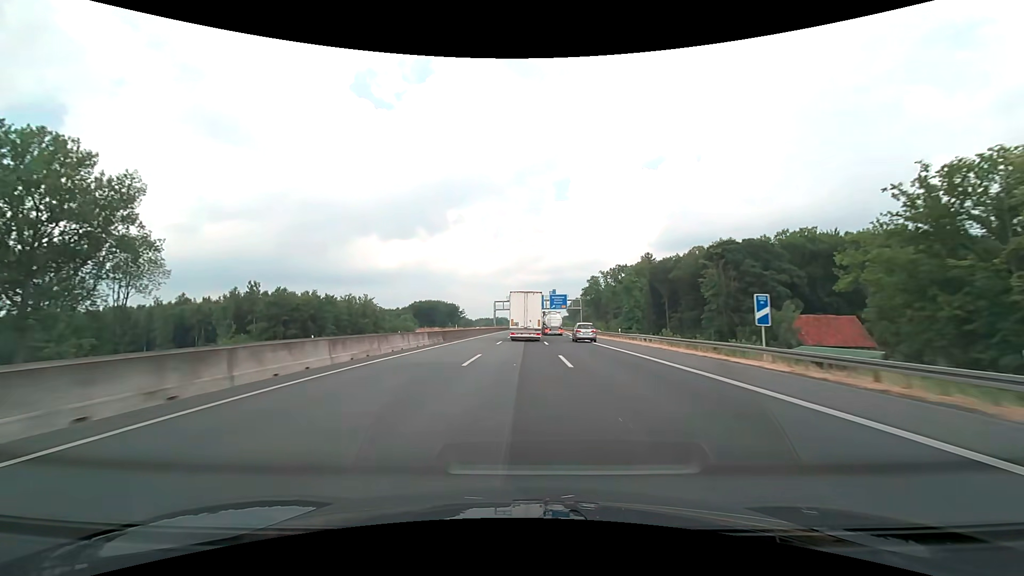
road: motorway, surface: asphalt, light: Day
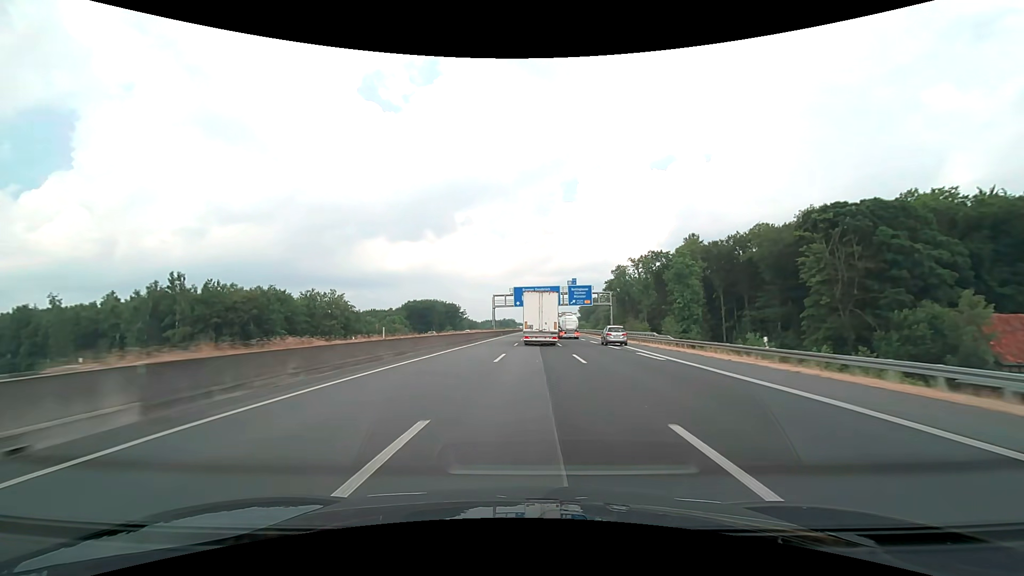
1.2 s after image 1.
(-0.3, +33.8) m; -1°
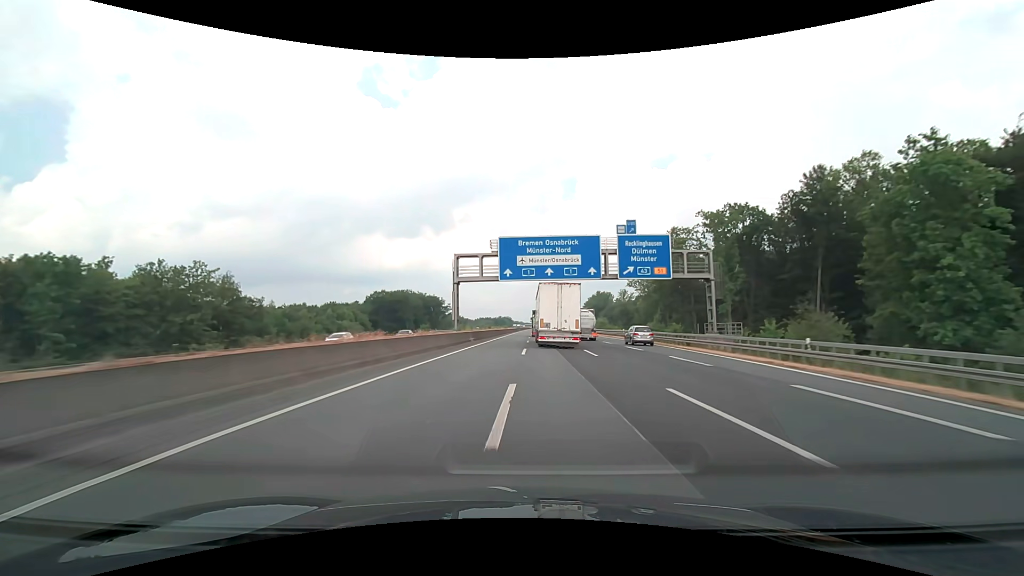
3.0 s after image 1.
(0.0, +51.3) m; 0°
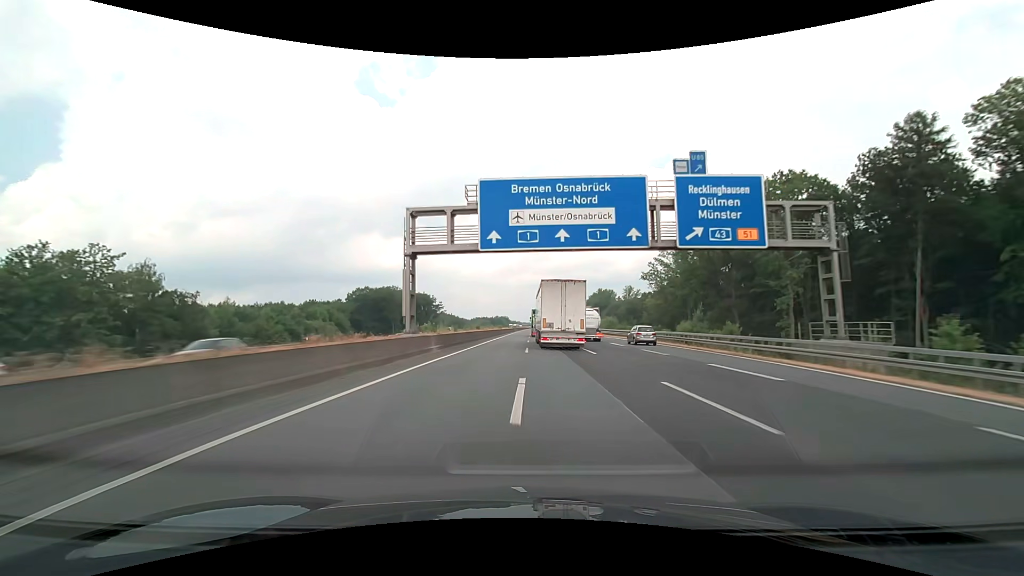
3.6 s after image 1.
(+0.1, +17.2) m; 0°
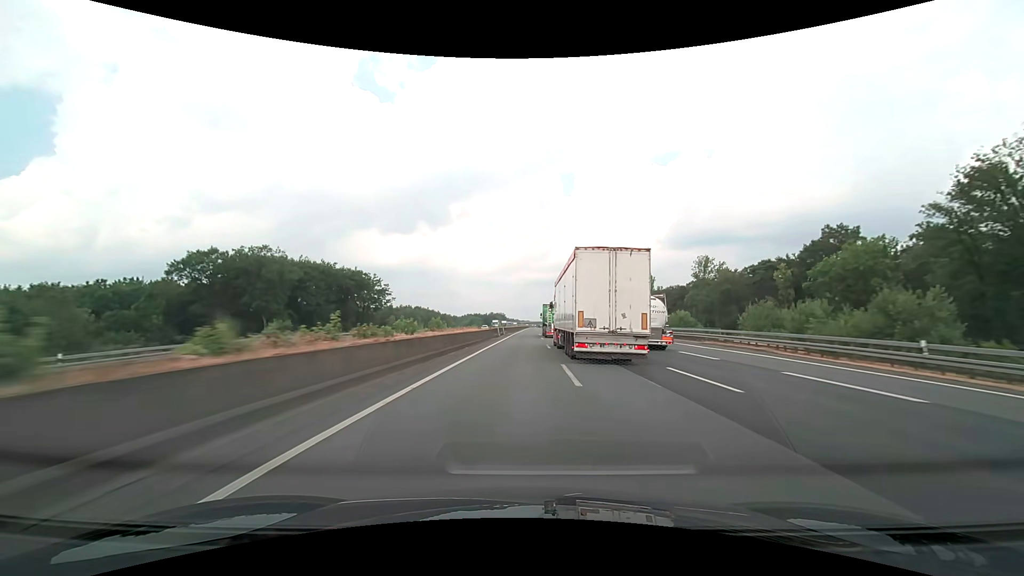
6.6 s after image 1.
(-0.1, +87.1) m; 0°
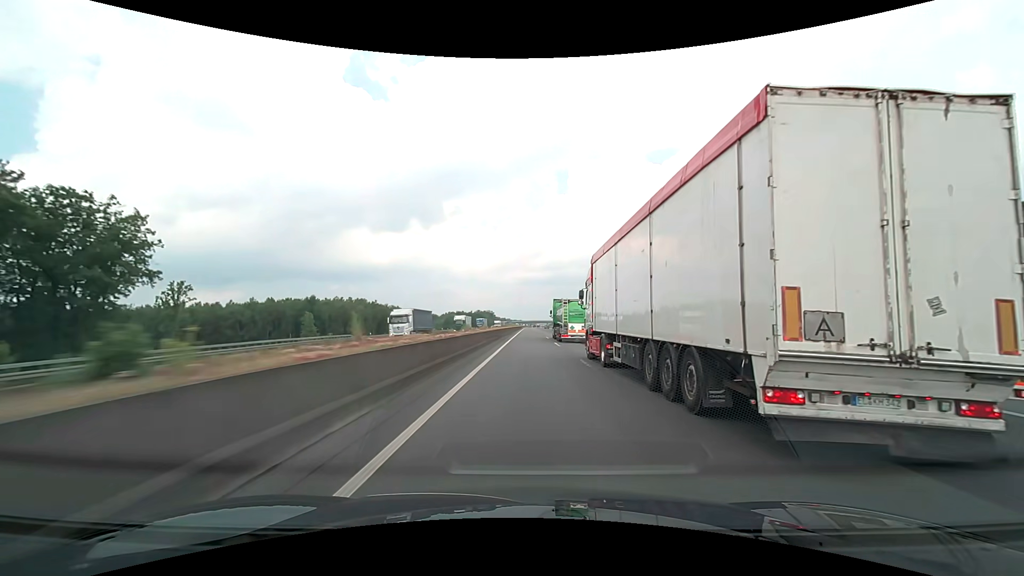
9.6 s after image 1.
(+0.5, +87.5) m; +1°
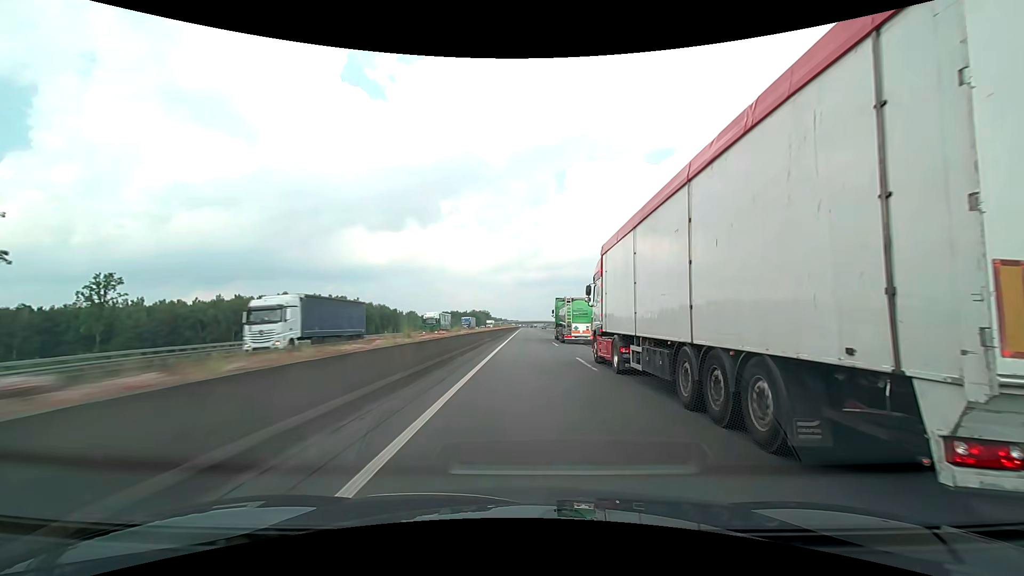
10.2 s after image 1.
(0.0, +17.5) m; 0°
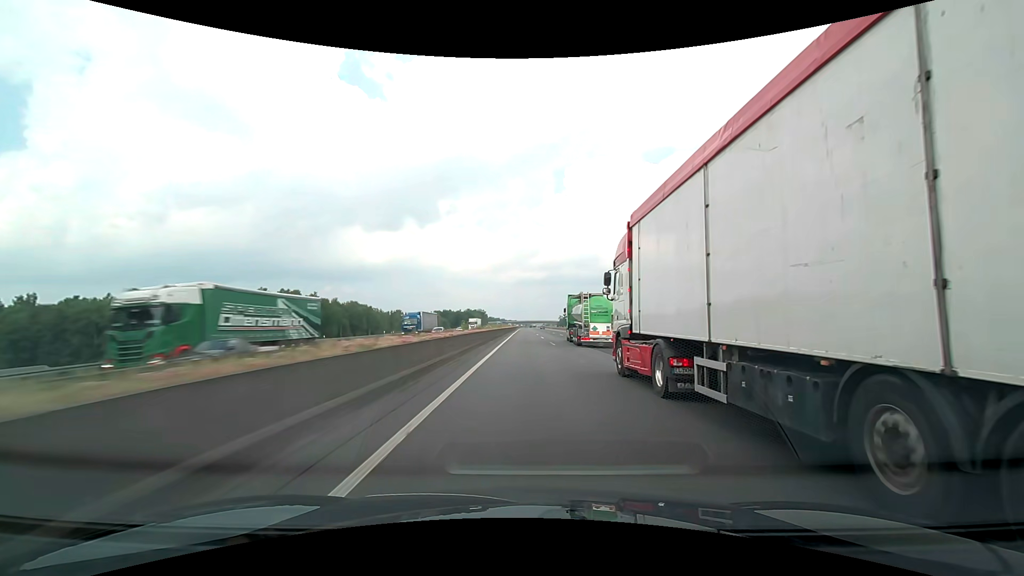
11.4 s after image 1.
(+0.2, +34.9) m; 0°
(0, +10) (0, +20) (0, +30) (0, +40) (0, +50) (0, +60) (0, +70) (0, +80) (0, +90) (0, +100) m
